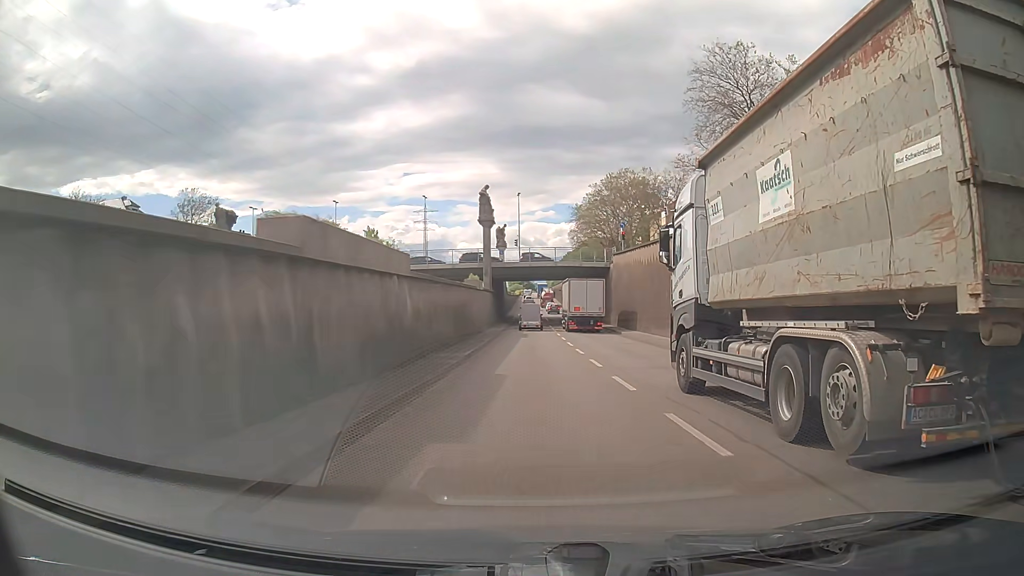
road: trunk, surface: asphalt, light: Day
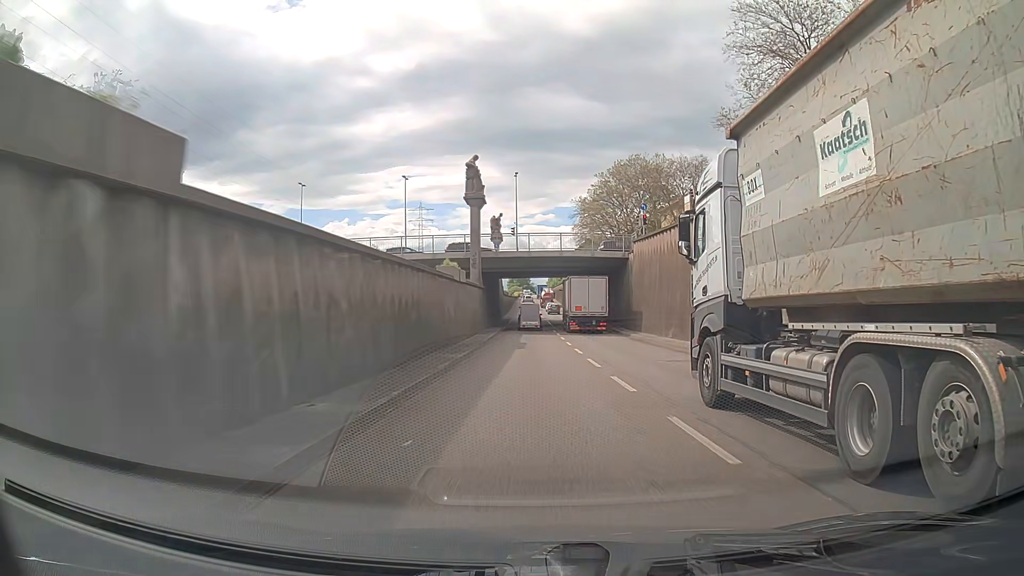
(+0.1, +12.5) m; +1°
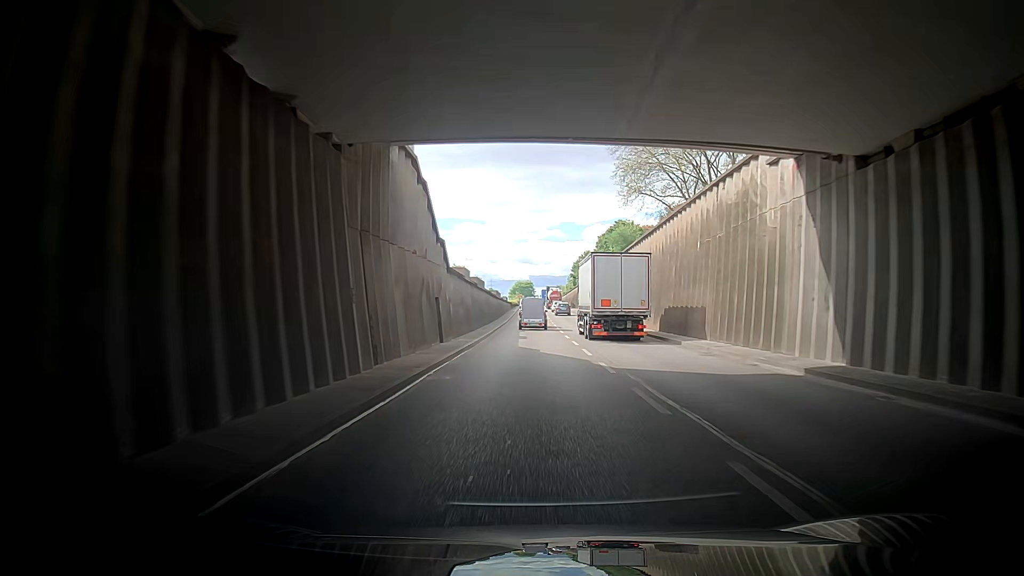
(-0.4, +63.9) m; -1°
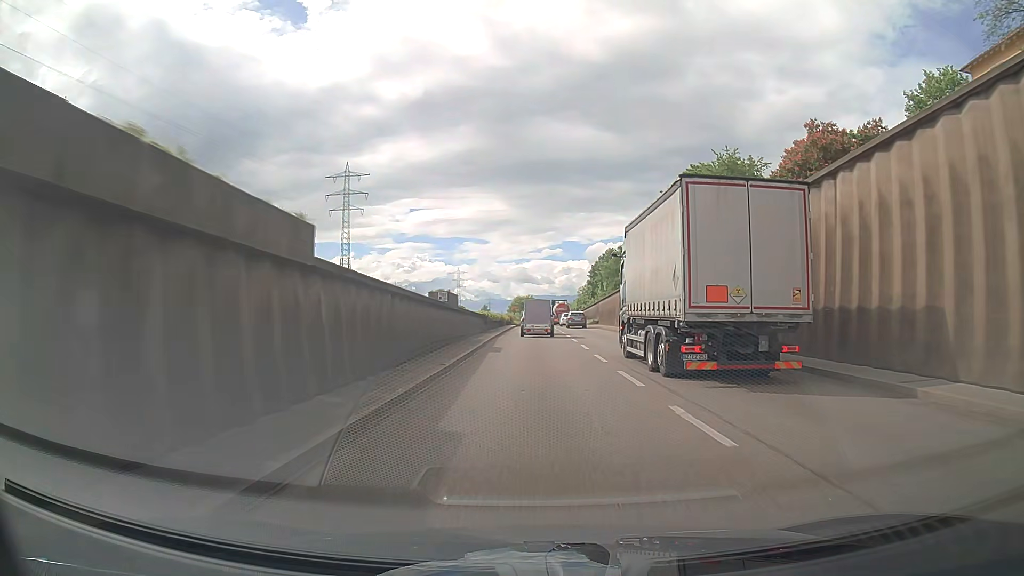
(+0.1, +63.1) m; 0°
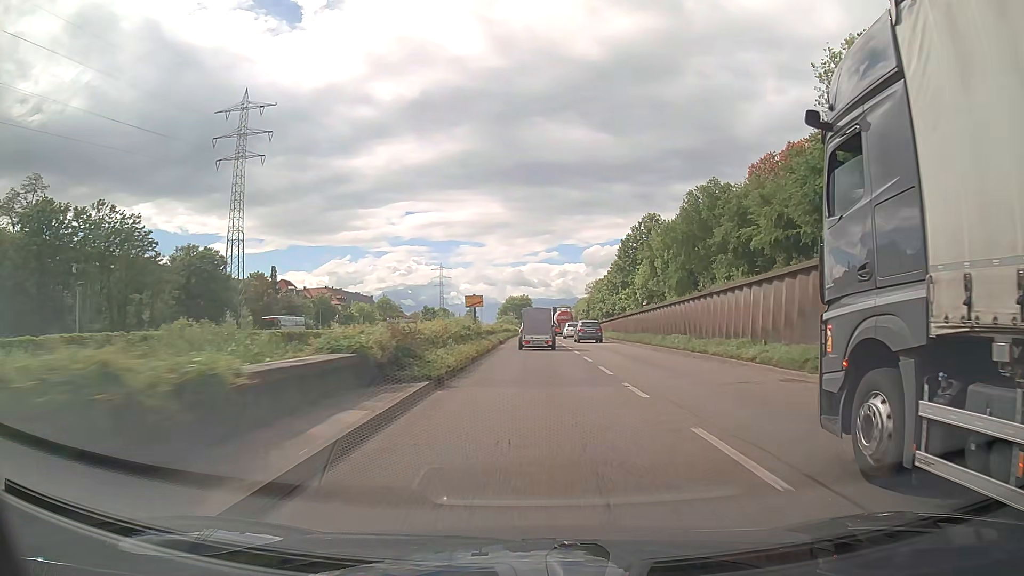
(+0.3, +61.6) m; +1°
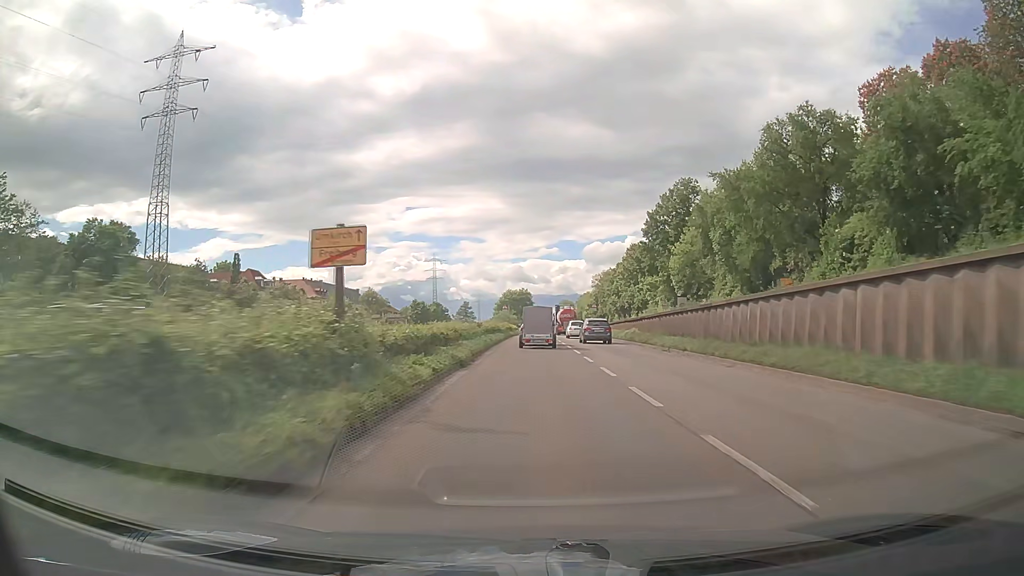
(-0.1, +24.2) m; 0°
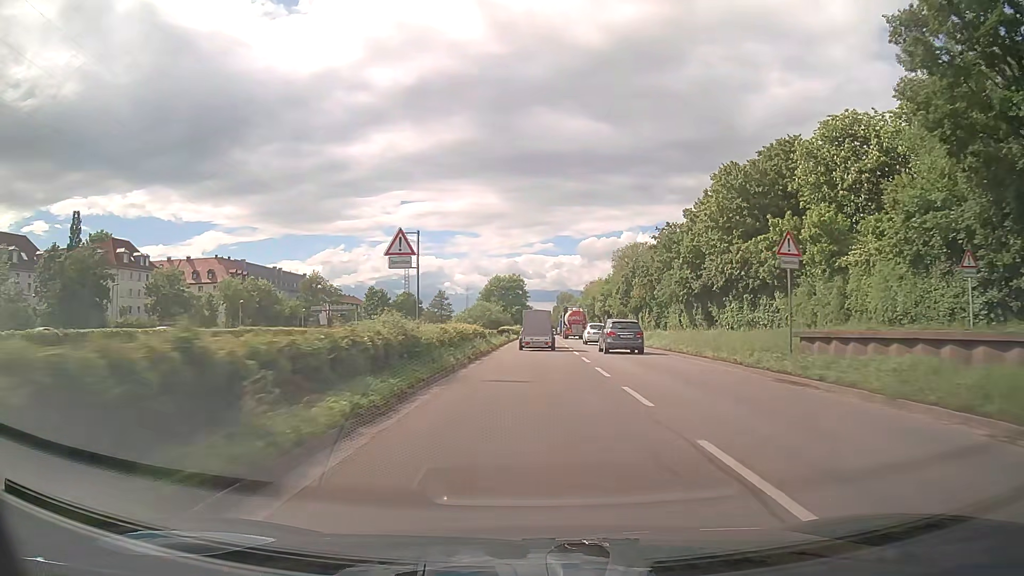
(+0.1, +61.1) m; 0°
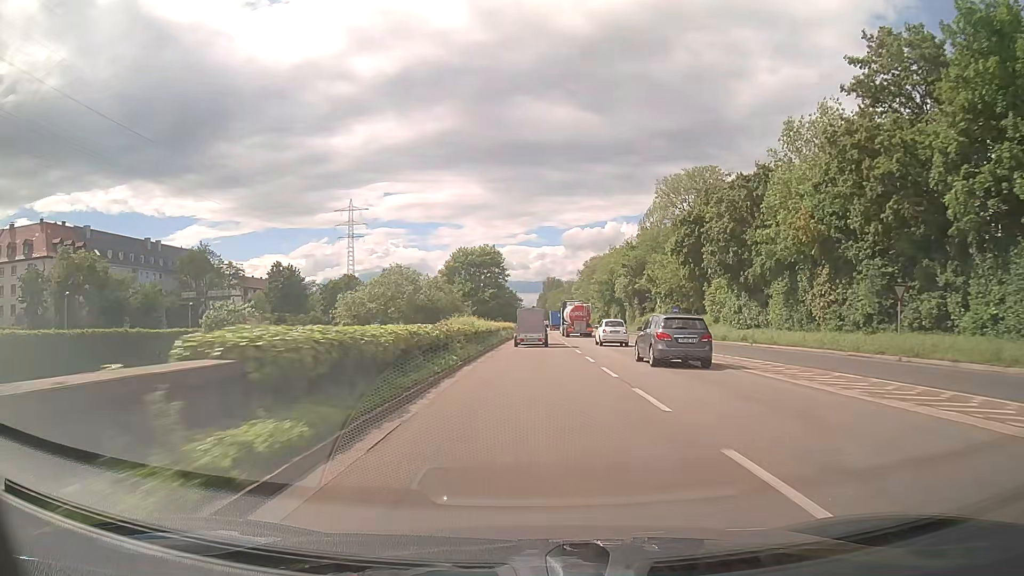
(+0.6, +62.6) m; +1°
(0, +10) (0, +20) (0, +30) (0, +40) (0, +50) (+1, +60) (+1, +70) (+1, +80) (+1, +90) (+1, +100) m
